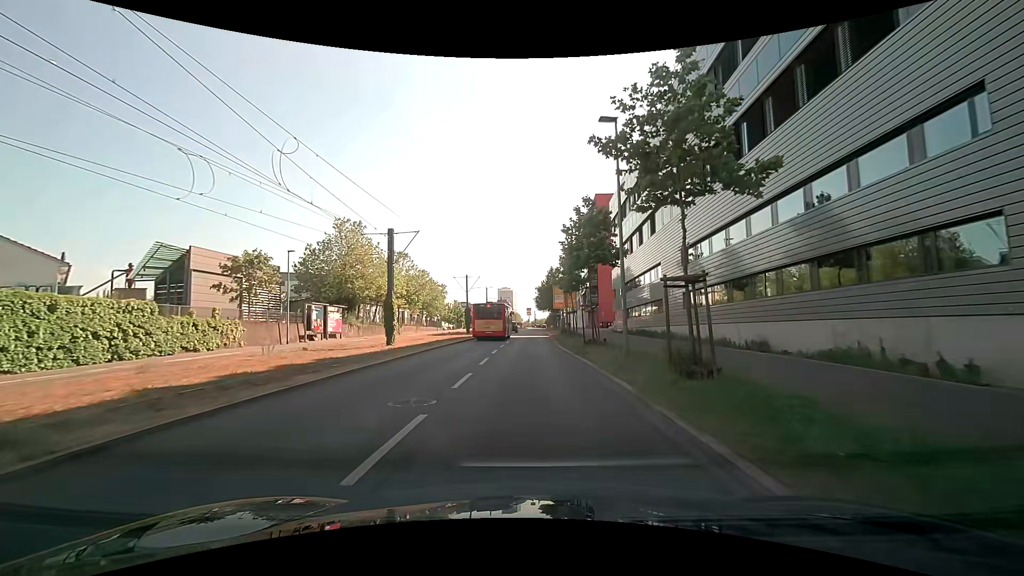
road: secondary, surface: asphalt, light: Day
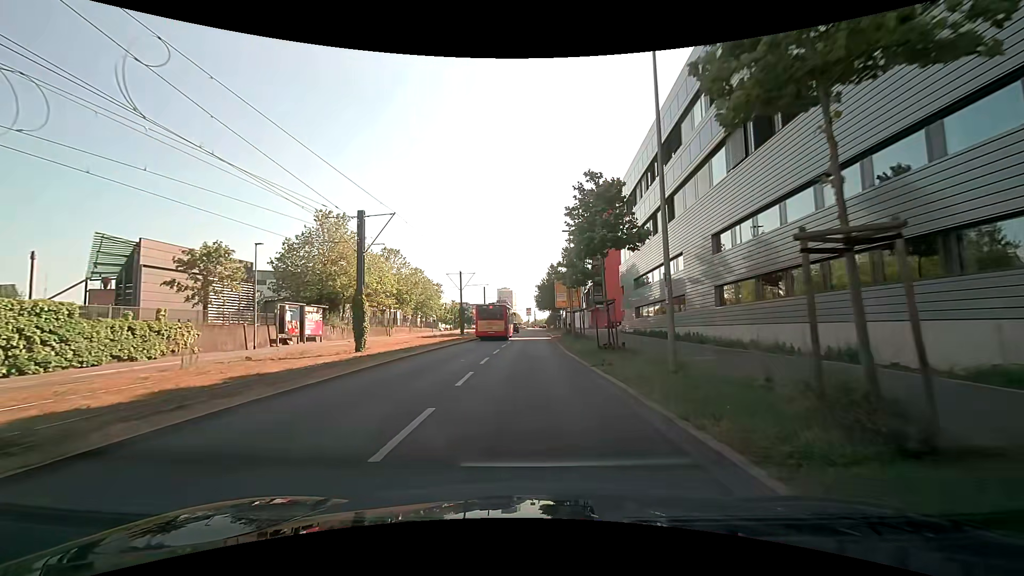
(0.0, +5.3) m; 0°
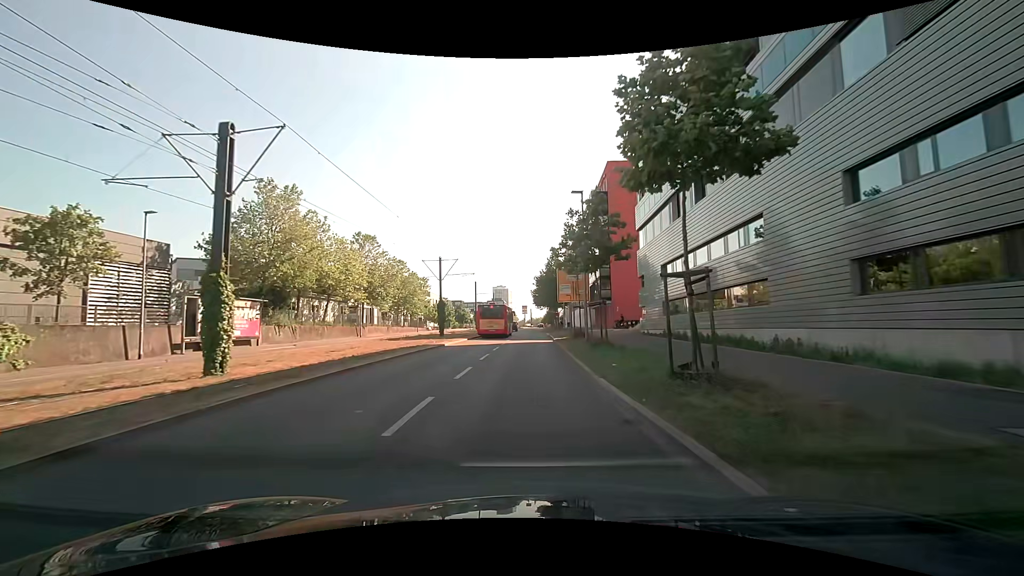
(0.0, +11.1) m; 0°
